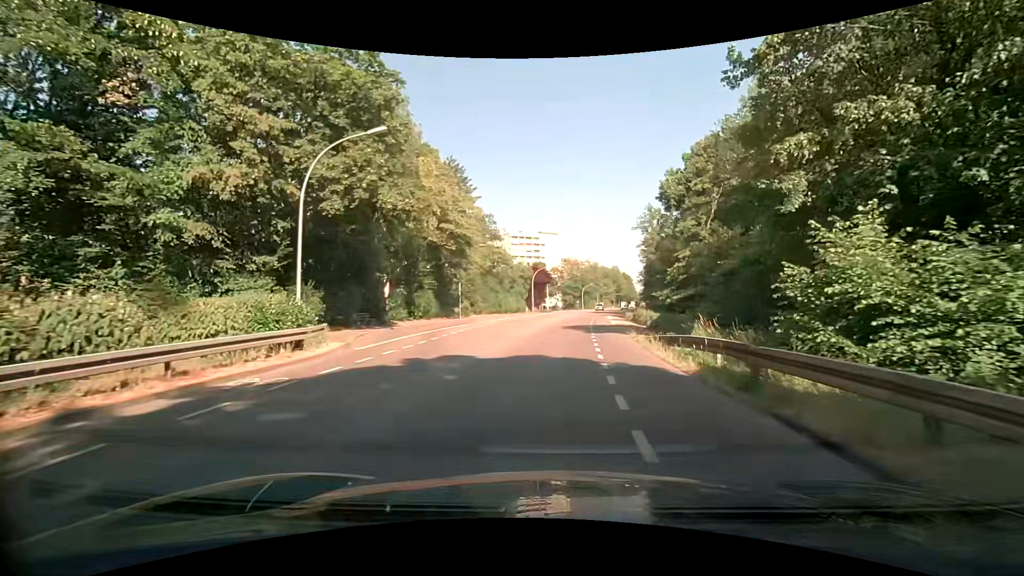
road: tertiary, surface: asphalt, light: Day
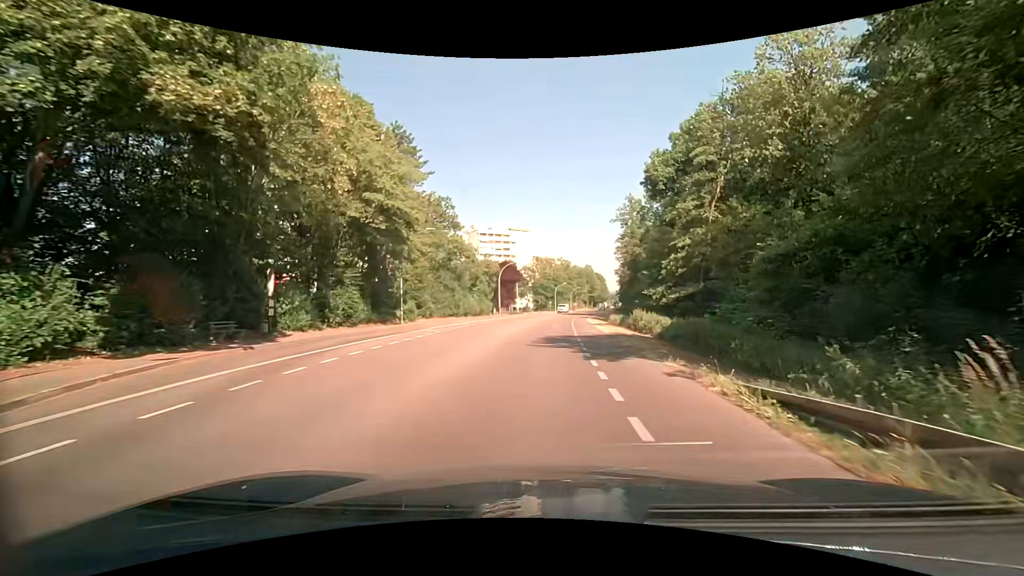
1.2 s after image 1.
(+0.3, +11.8) m; +3°
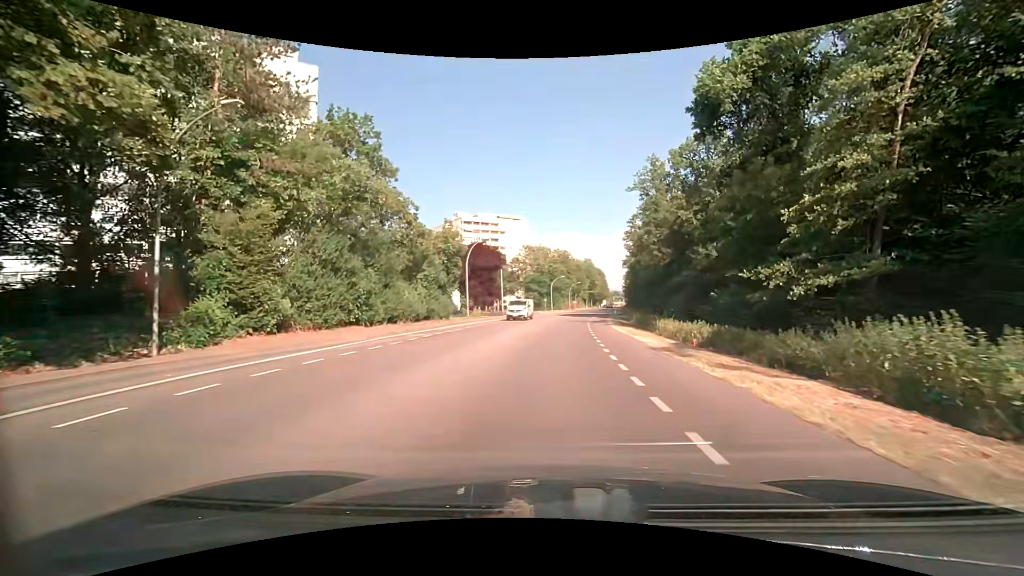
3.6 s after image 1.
(+0.1, +25.5) m; 0°
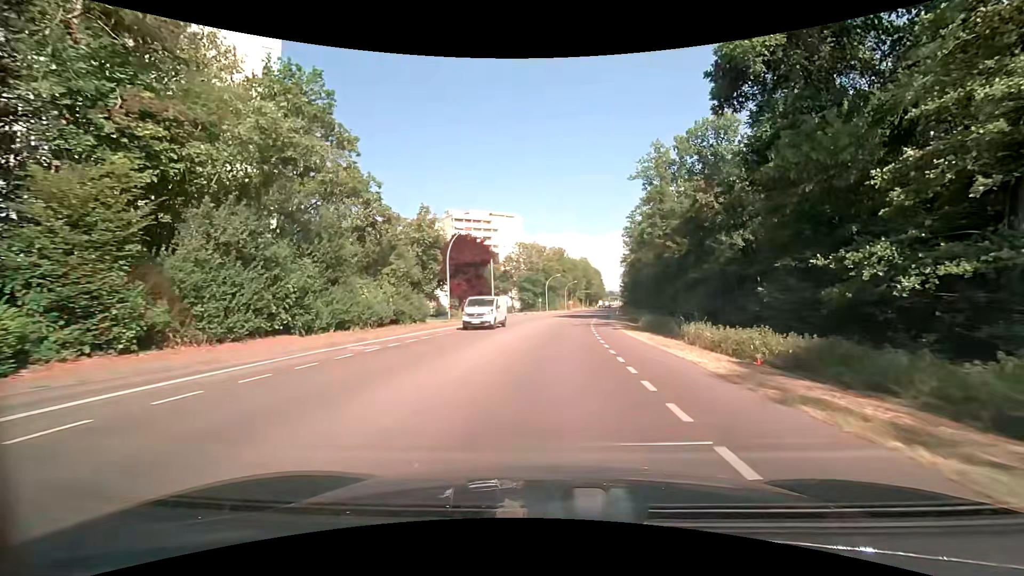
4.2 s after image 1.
(+0.1, +6.8) m; +1°
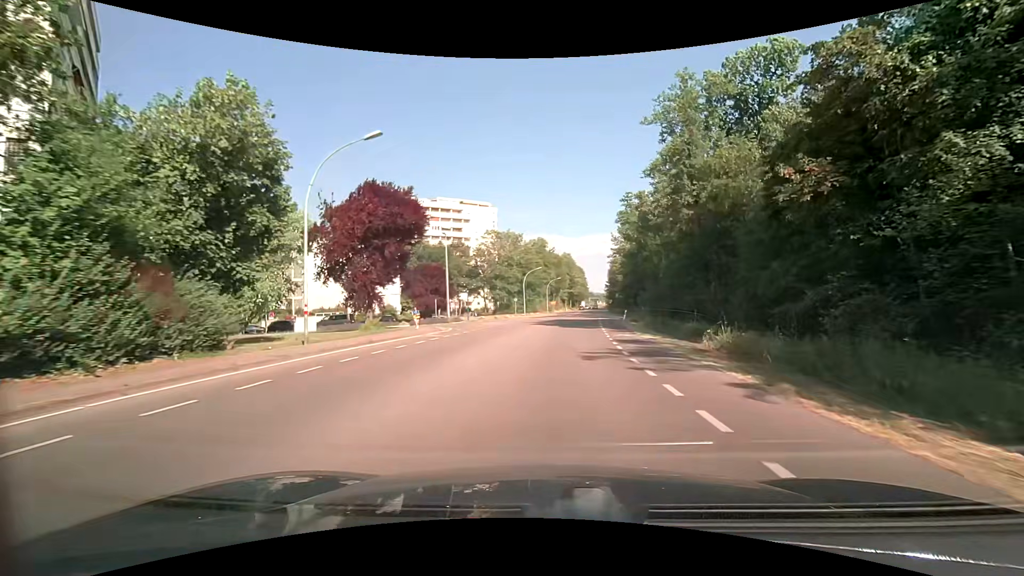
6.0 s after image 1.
(+0.4, +21.2) m; +3°
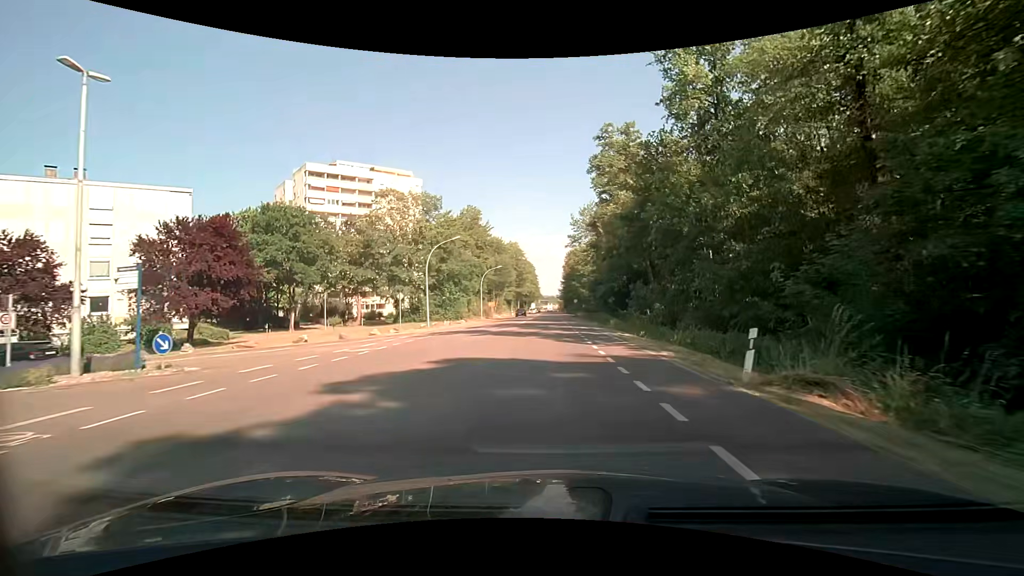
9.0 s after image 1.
(+2.0, +36.8) m; +5°
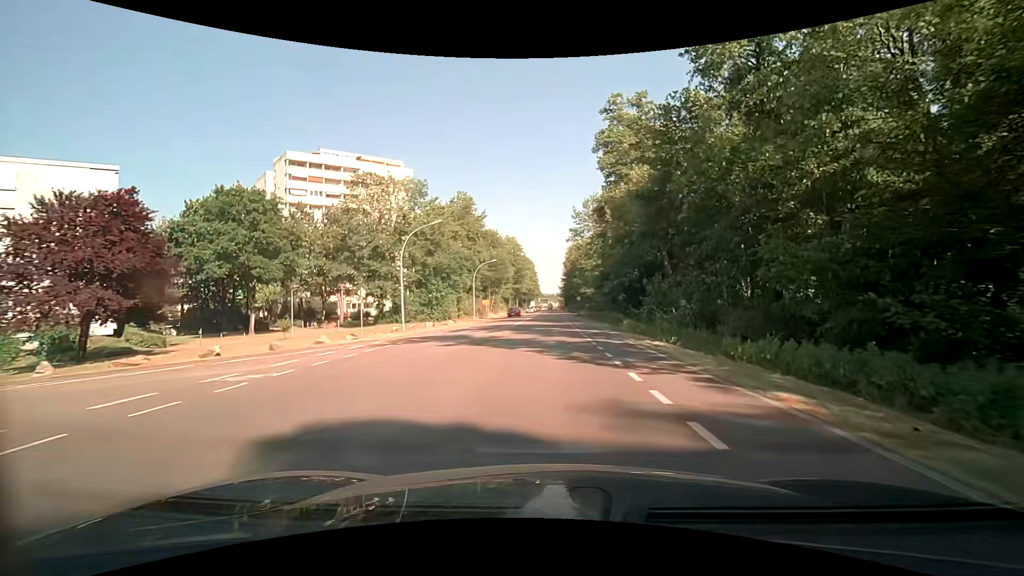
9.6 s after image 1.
(0.0, +7.4) m; 0°
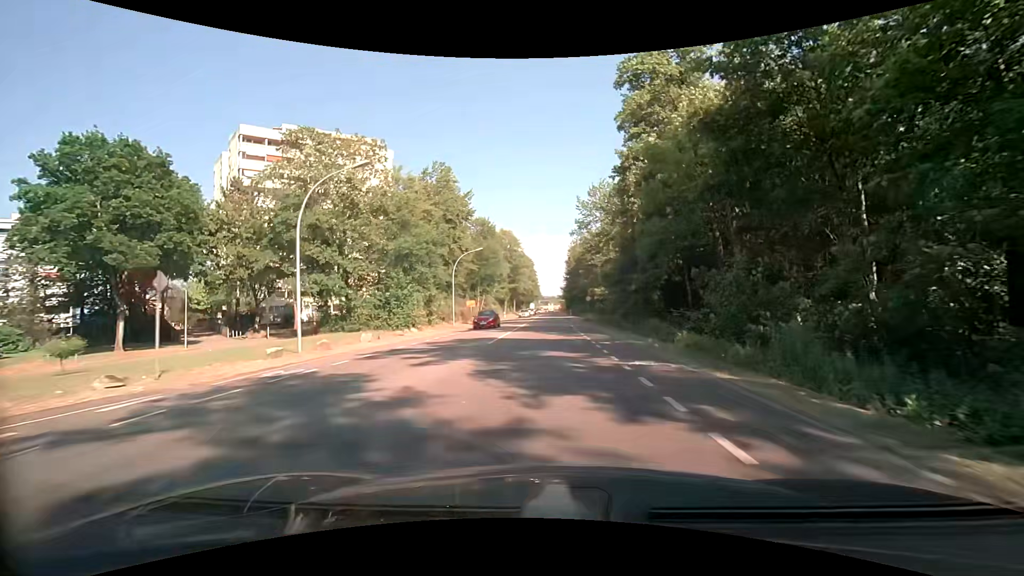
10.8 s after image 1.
(0.0, +14.8) m; 0°
(0, +10) (0, +20) (0, +30) (0, +40) (+1, +50) (+1, +60) (+1, +70) (+1, +80) (+1, +90) (+1, +100) m
